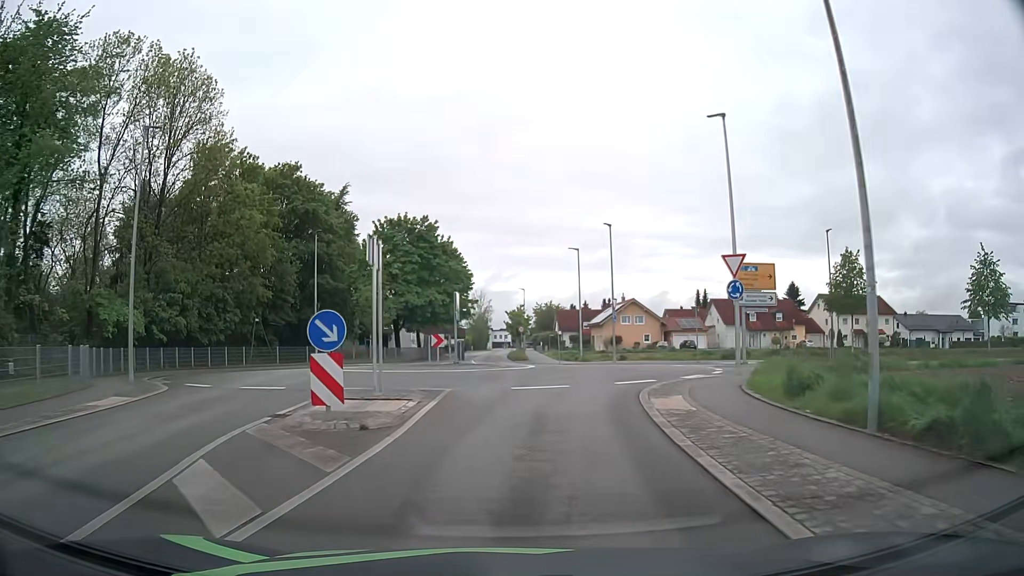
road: unclassified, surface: asphalt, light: Day
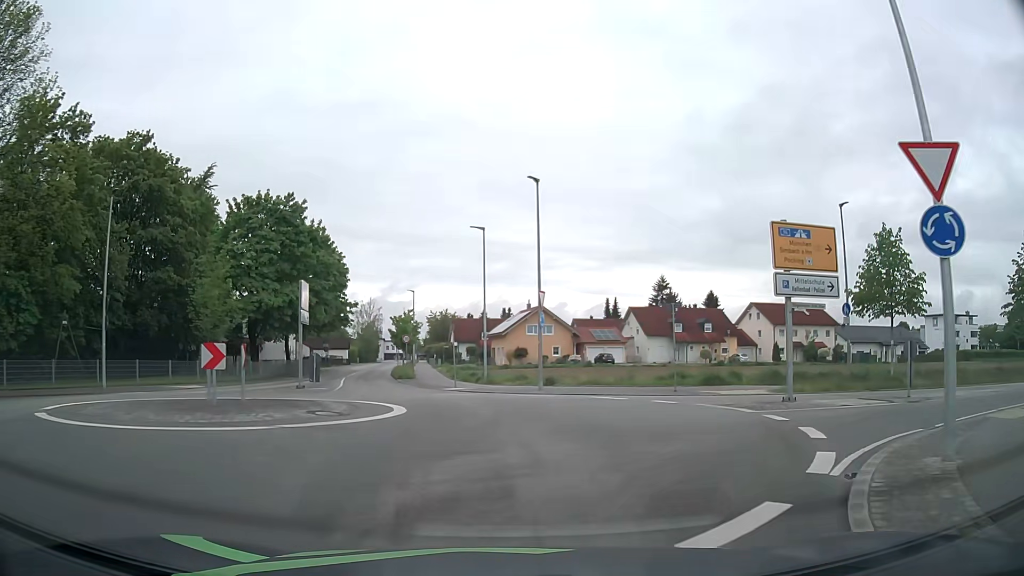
(+0.8, +13.6) m; +10°
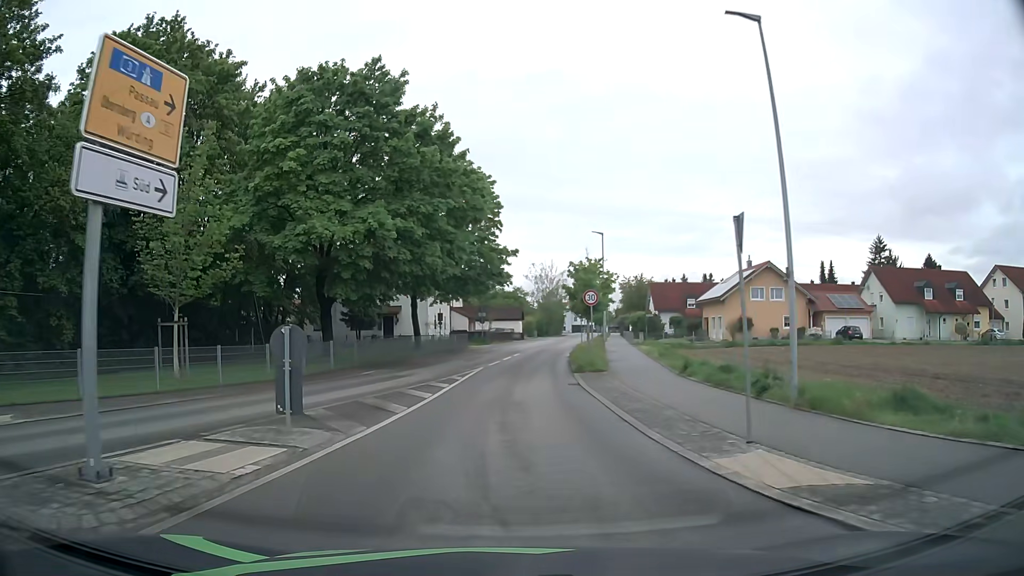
(-2.6, +22.2) m; -17°
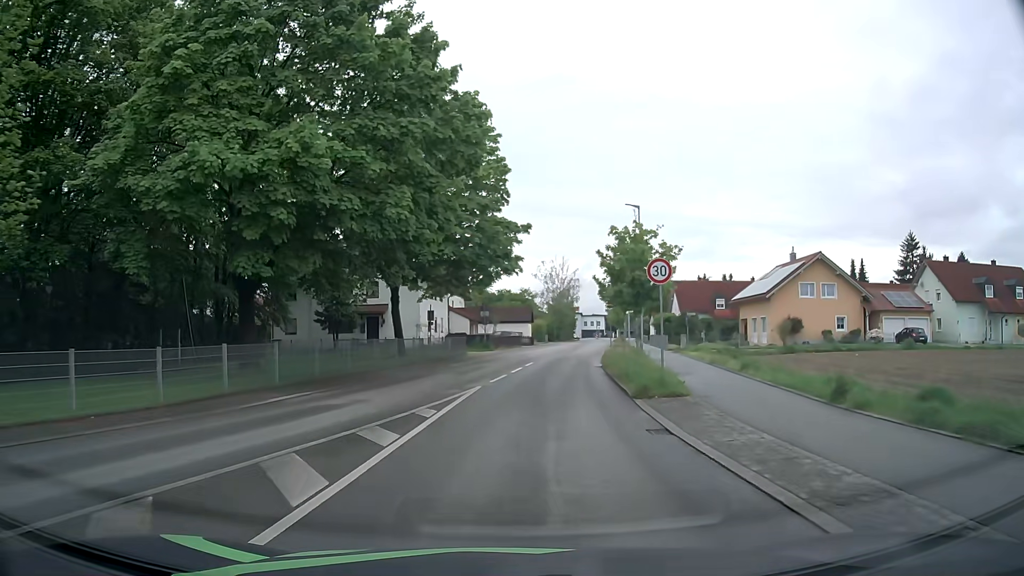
(0.0, +10.8) m; 0°
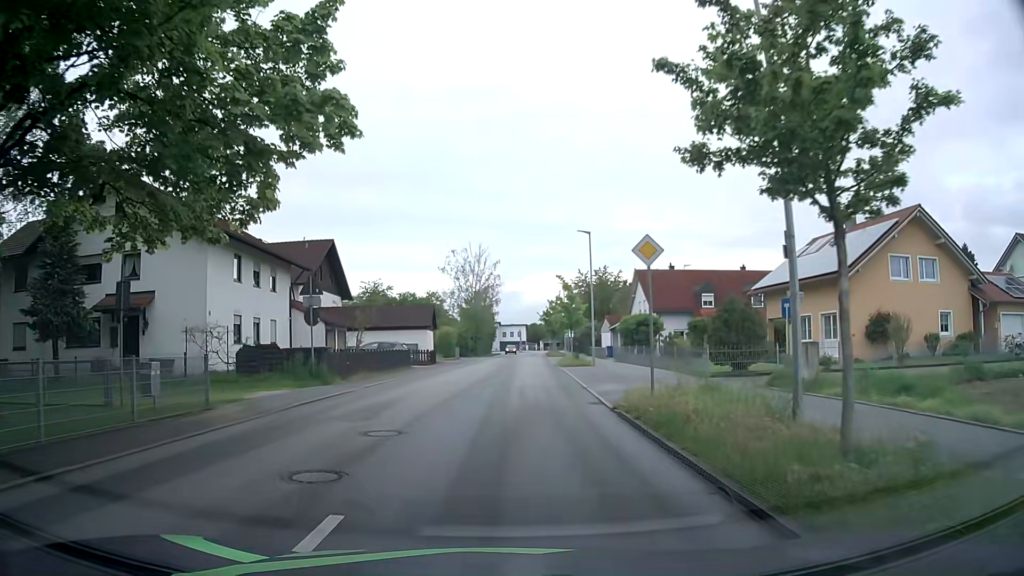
(+1.6, +26.3) m; +7°
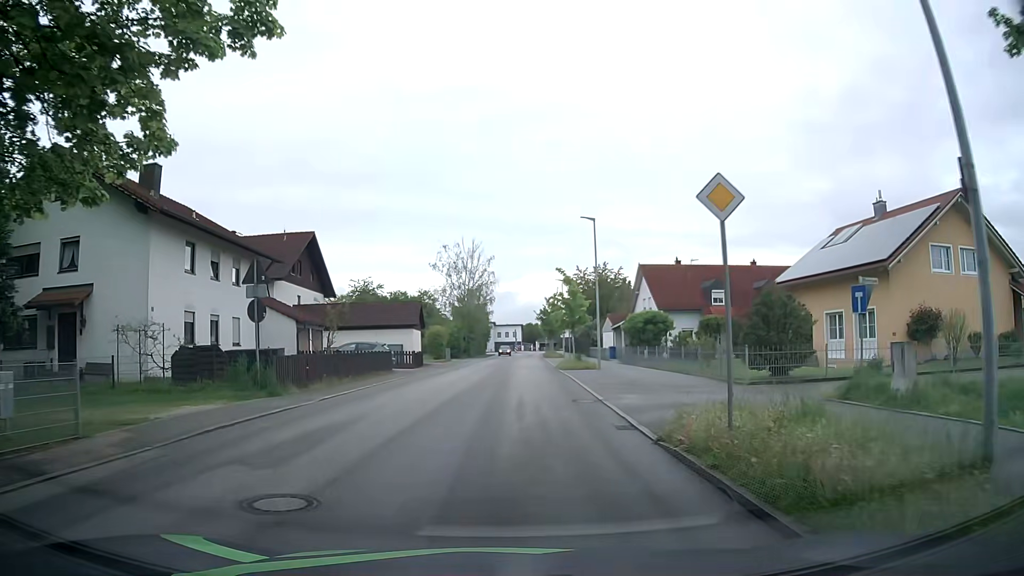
(0.0, +4.5) m; -1°
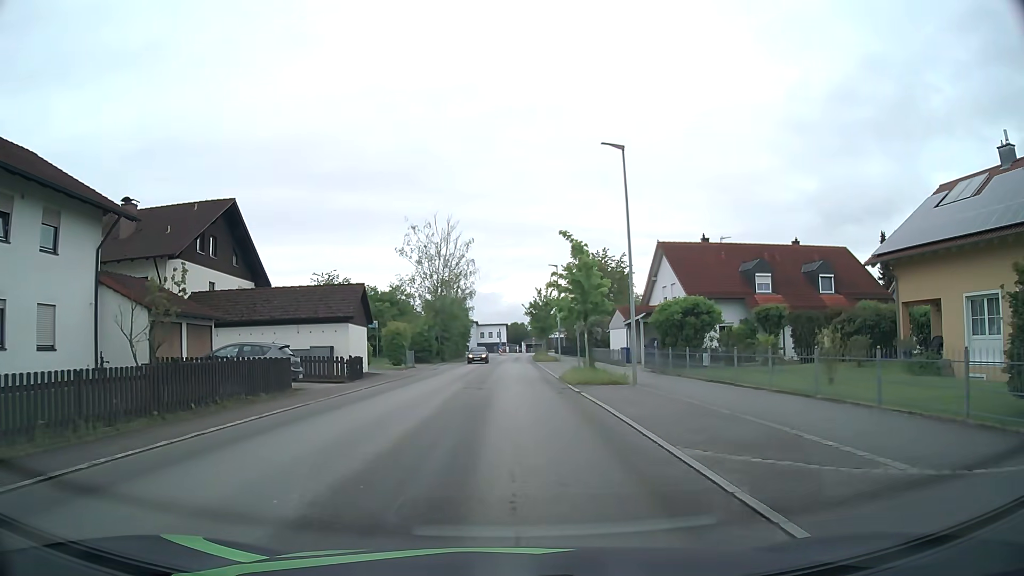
(+0.3, +13.6) m; +2°
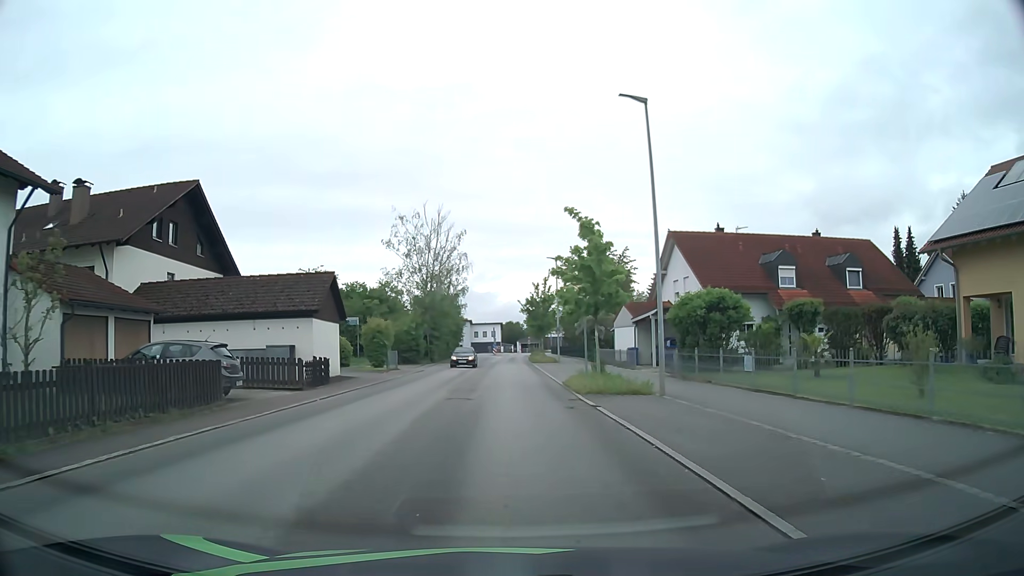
(0.0, +4.7) m; +1°
(0, +10) (0, +20) (0, +30) (0, +40) (0, +50) (0, +60) (+1, +70) (+1, +80) (+1, +90) (+1, +100) m
